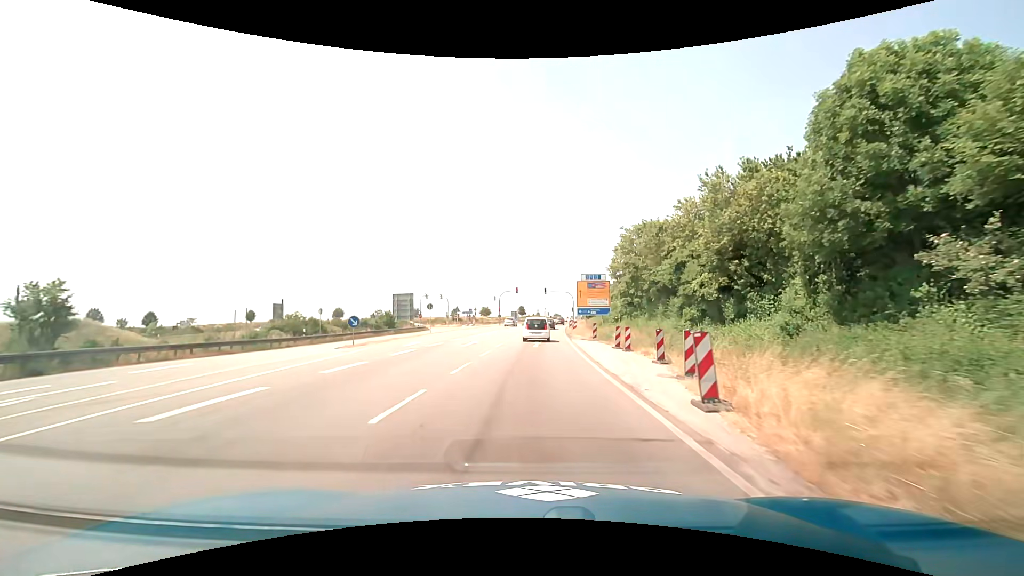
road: primary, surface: asphalt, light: Day
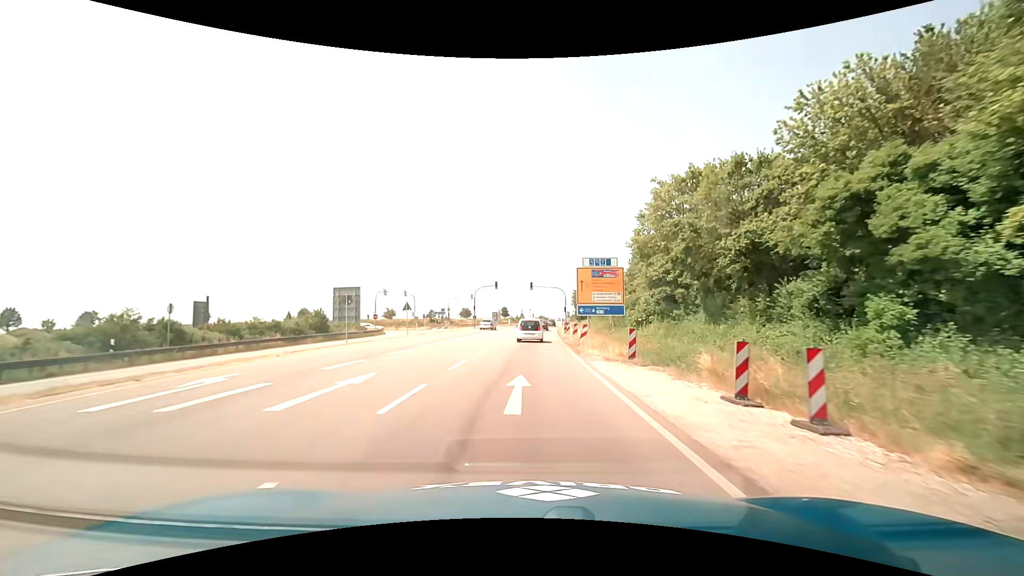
(+0.3, +17.5) m; +2°
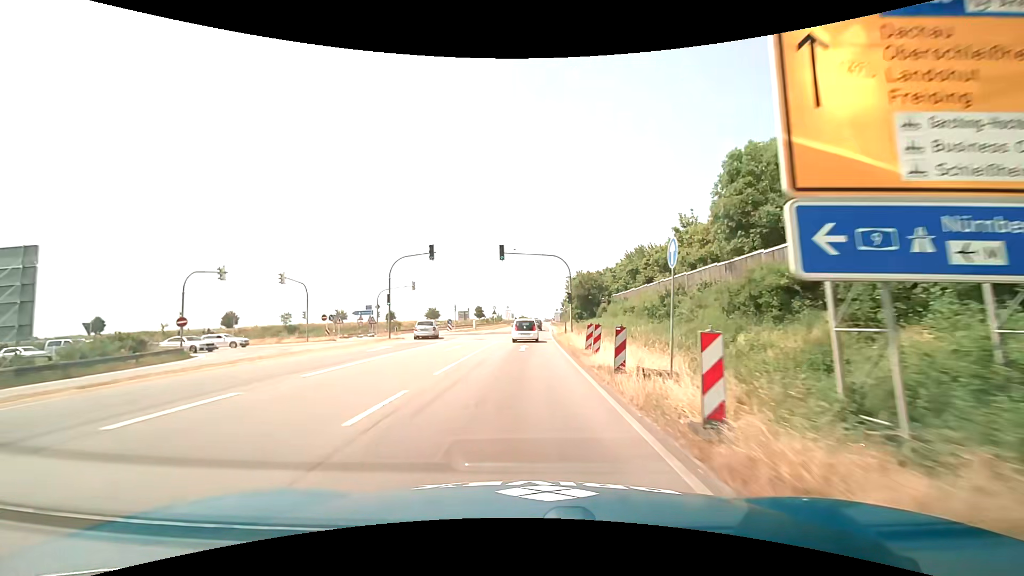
(+0.9, +36.6) m; +3°
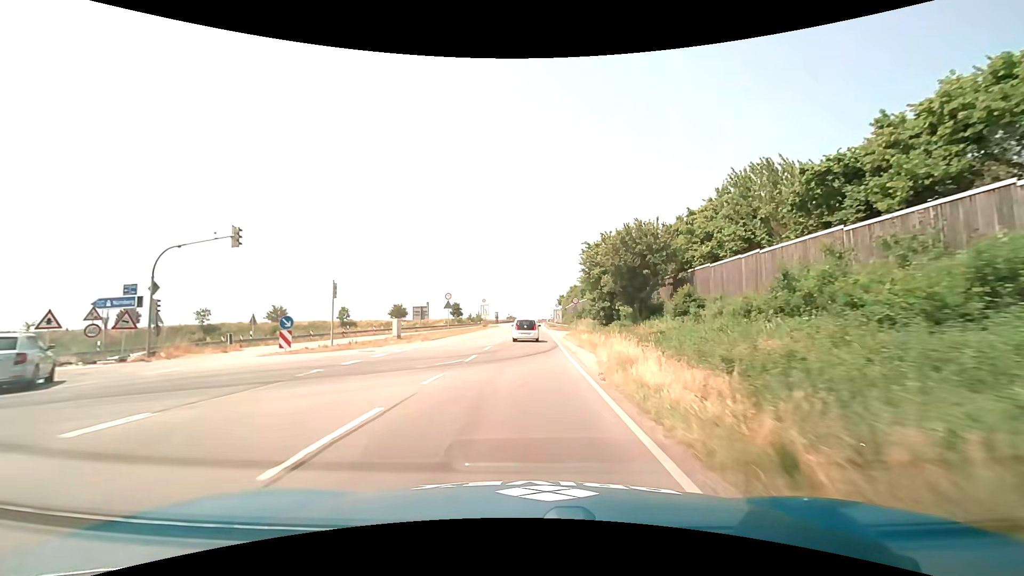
(+0.3, +37.7) m; +1°
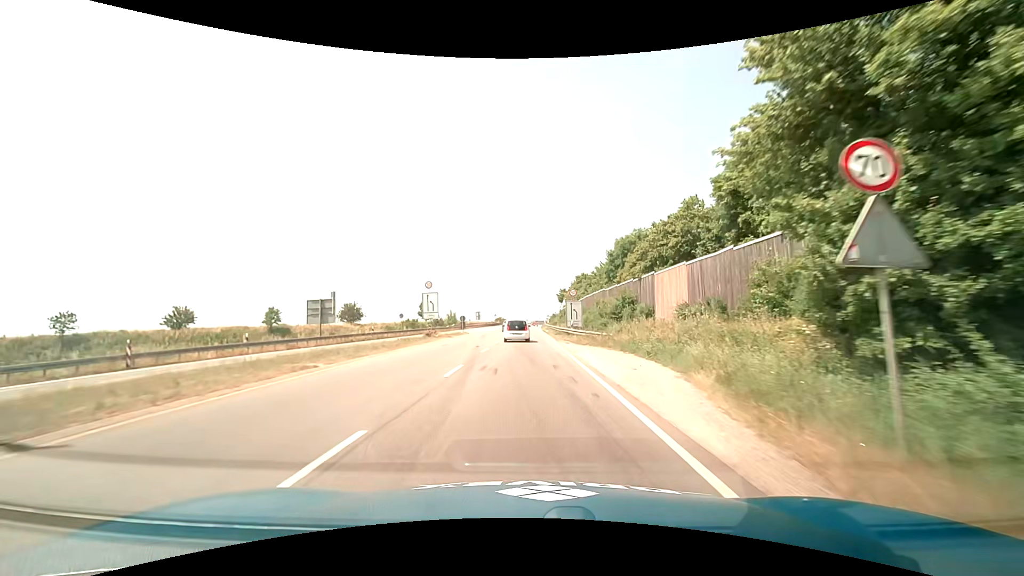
(+0.3, +37.2) m; +1°
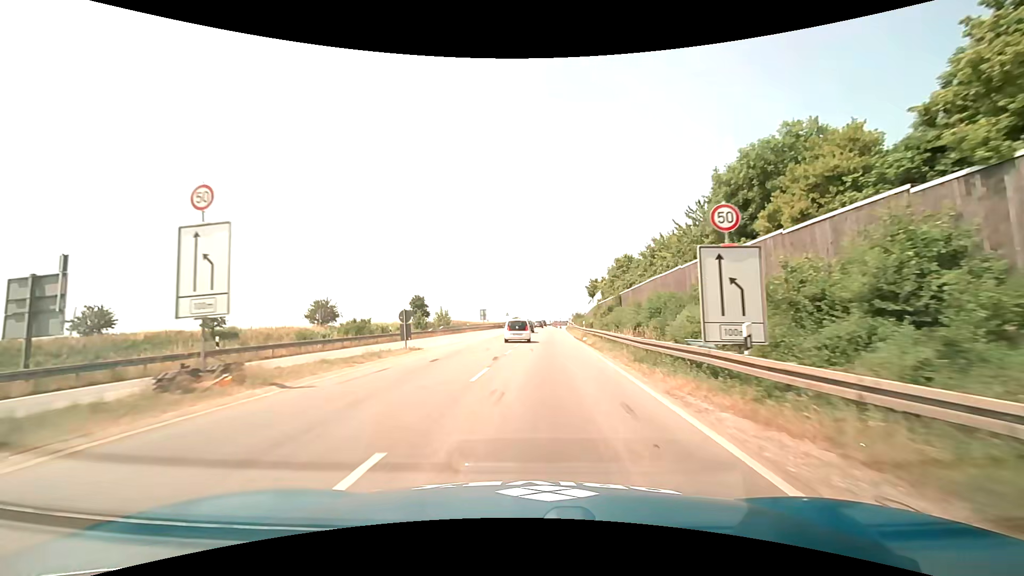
(-0.2, +28.1) m; -2°
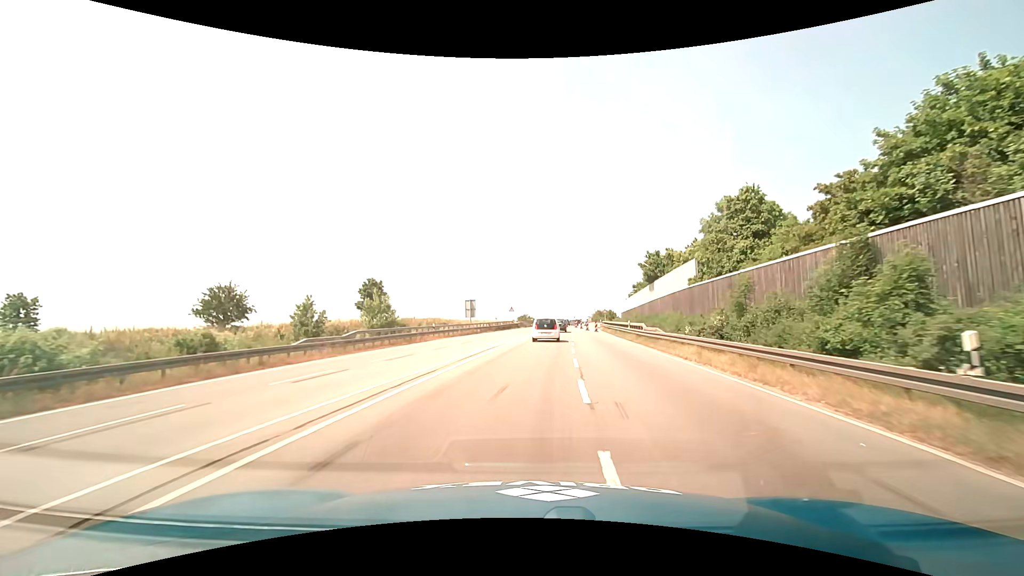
(-0.9, +35.7) m; -1°
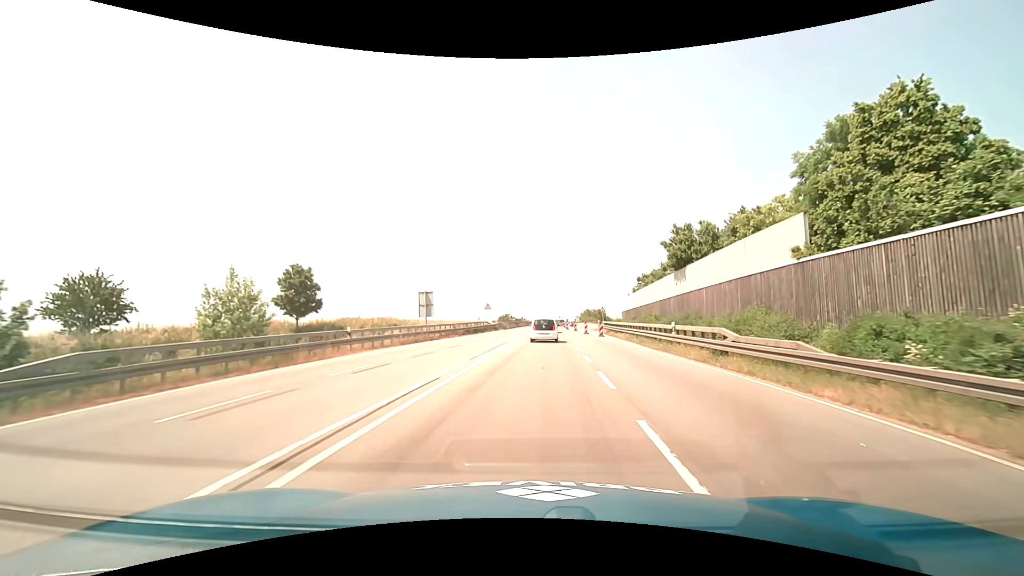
(+0.2, +16.2) m; +2°
(0, +10) (+1, +20) (+1, +30) (+2, +40) (+2, +50) (+3, +60) (+4, +70) (+4, +80) (+5, +90) (+5, +100) m
